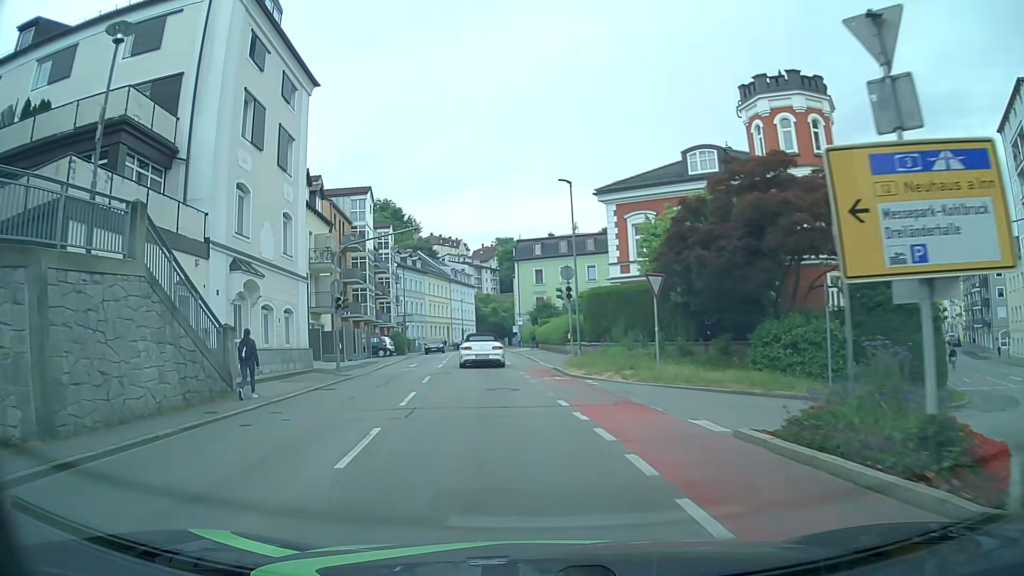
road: tertiary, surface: asphalt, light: Day
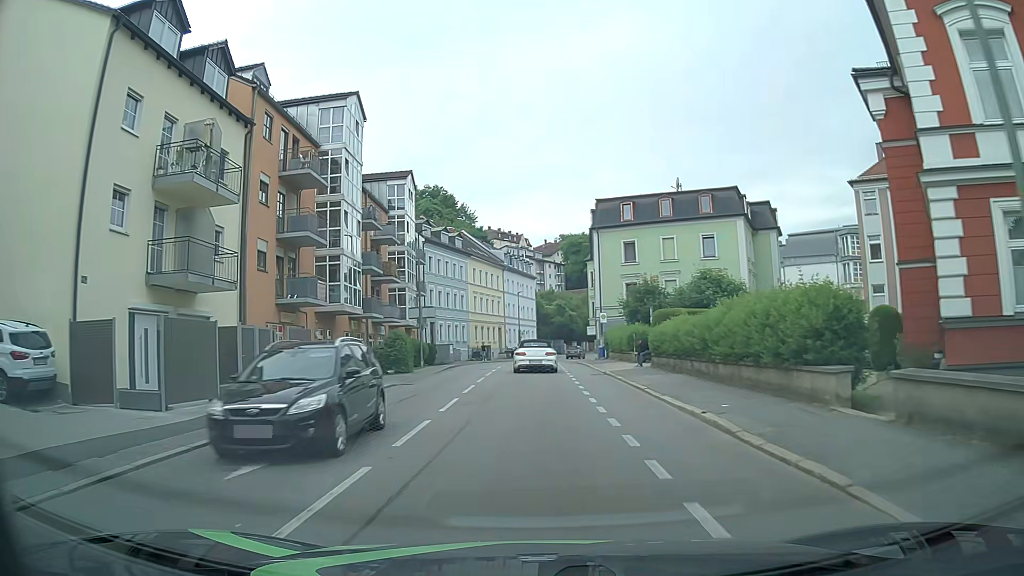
(-2.0, +25.6) m; -6°
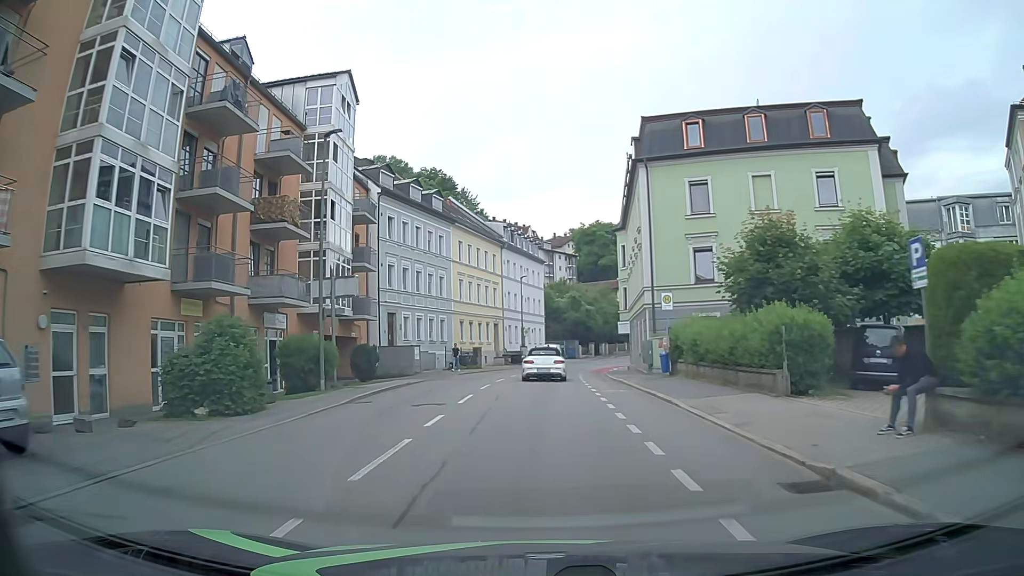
(-0.1, +20.6) m; 0°
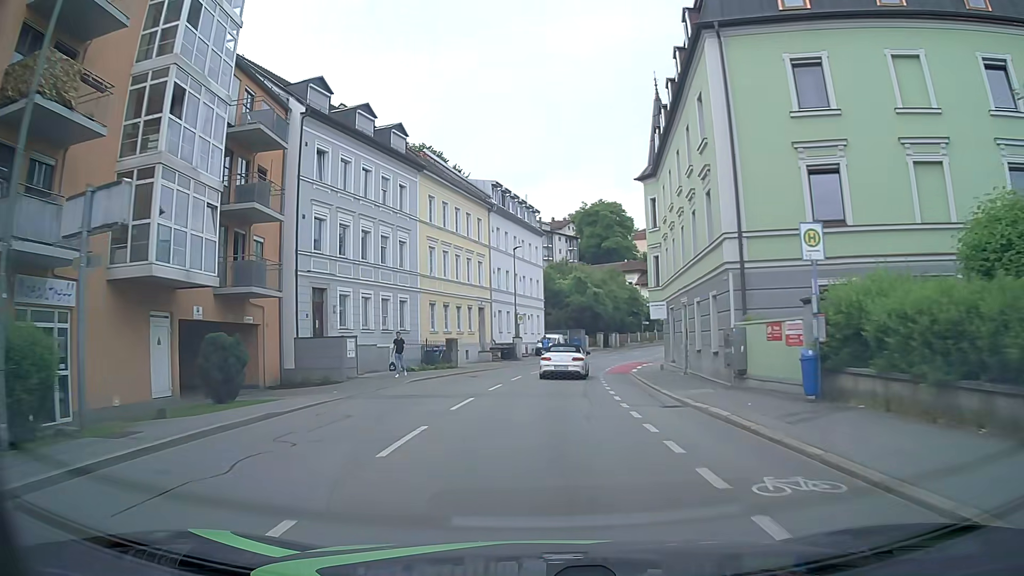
(0.0, +14.1) m; 0°
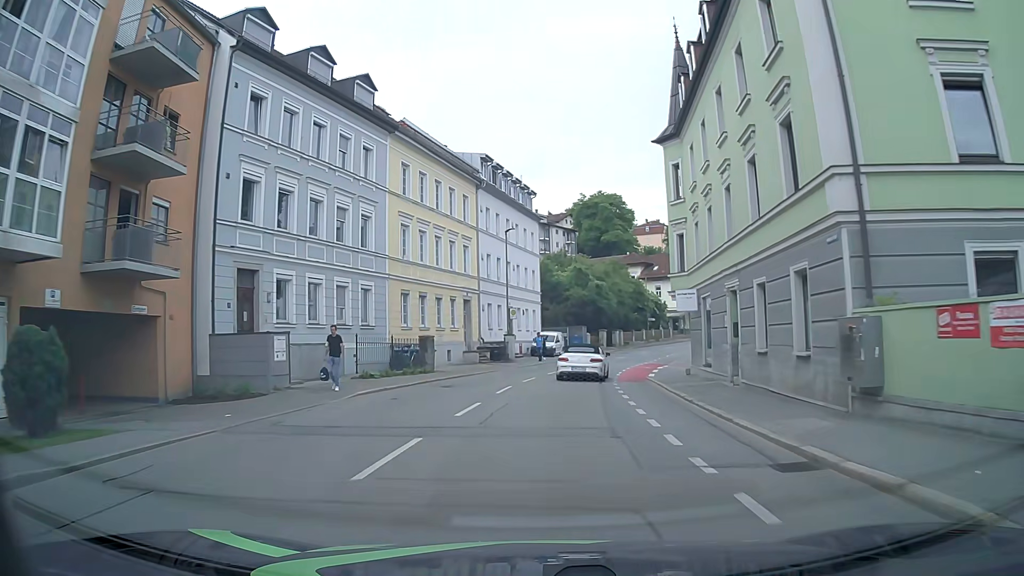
(0.0, +7.2) m; 0°
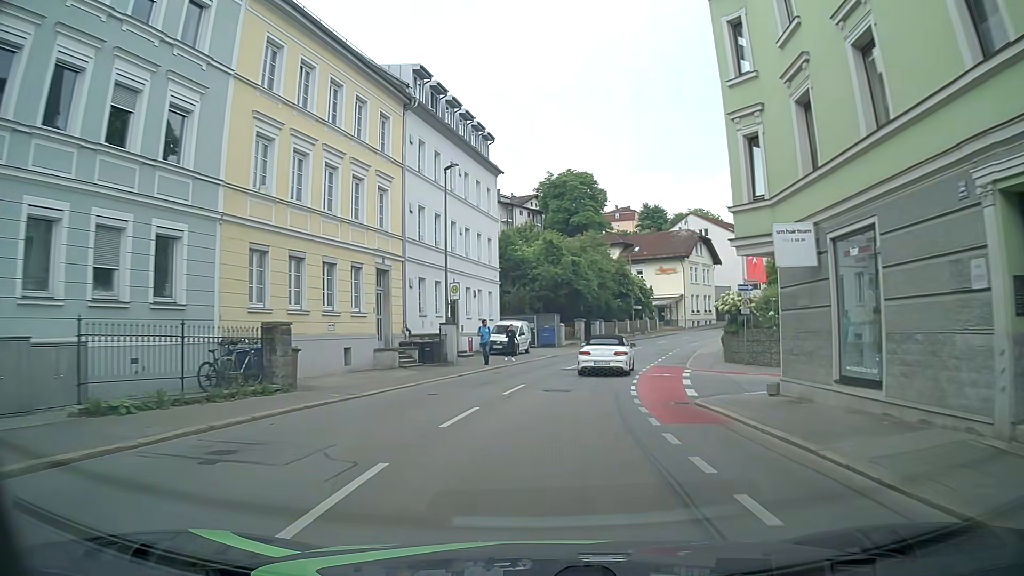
(+0.2, +14.1) m; +2°
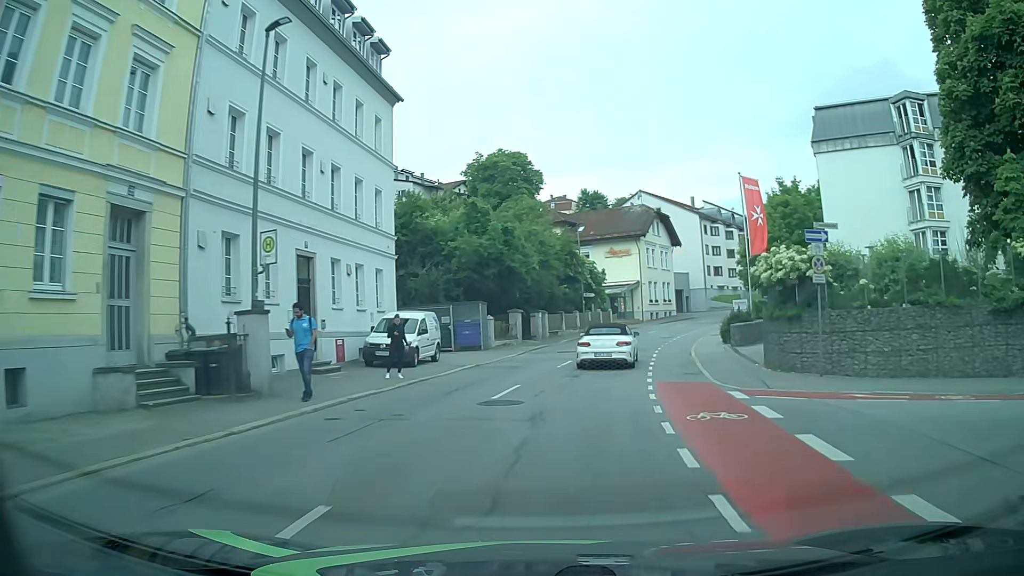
(+0.8, +13.8) m; +7°
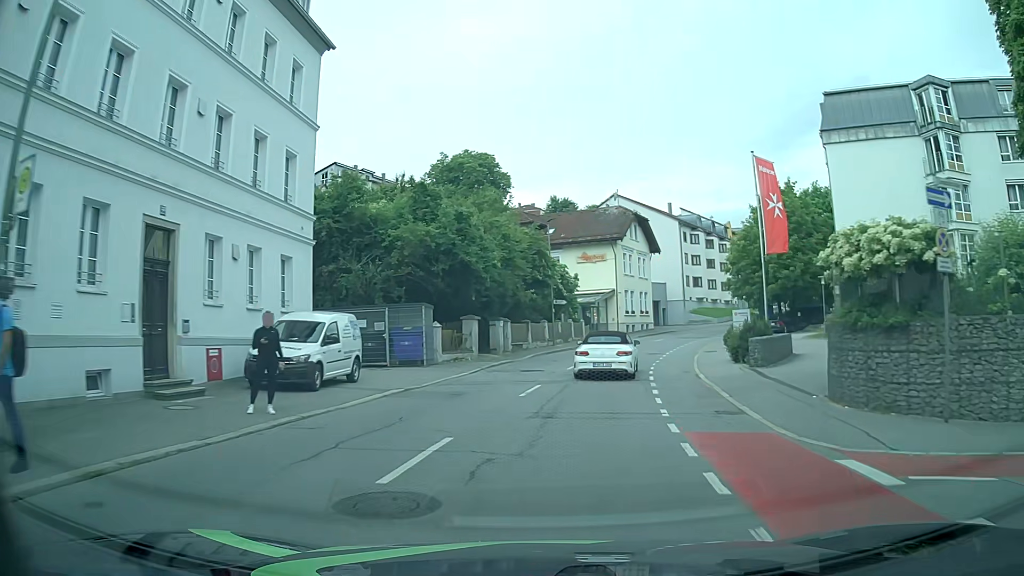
(+0.1, +6.9) m; +2°
(0, +10) (+2, +20) (+4, +30) (+7, +39) (+11, +49) (+15, +57) (+20, +66) (+27, +74) (+34, +81) (+40, +88) m
